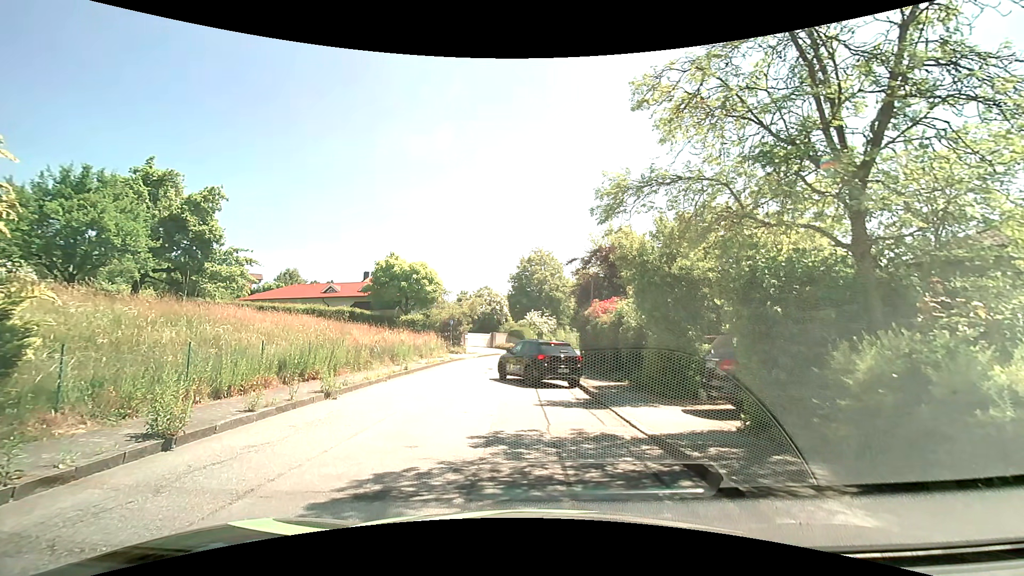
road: residential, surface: asphalt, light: Day
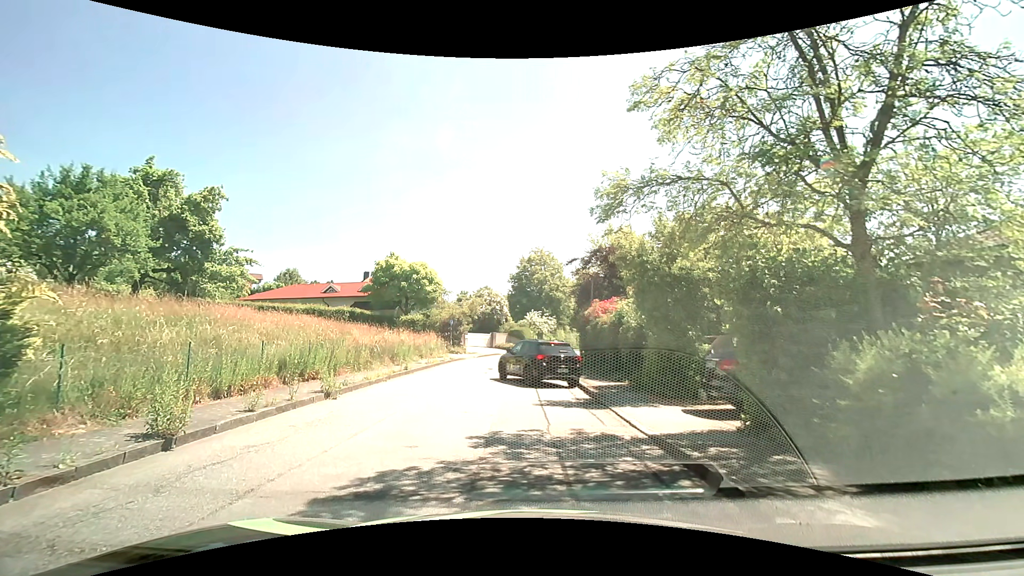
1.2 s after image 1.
(0.0, 0.0) m; 0°
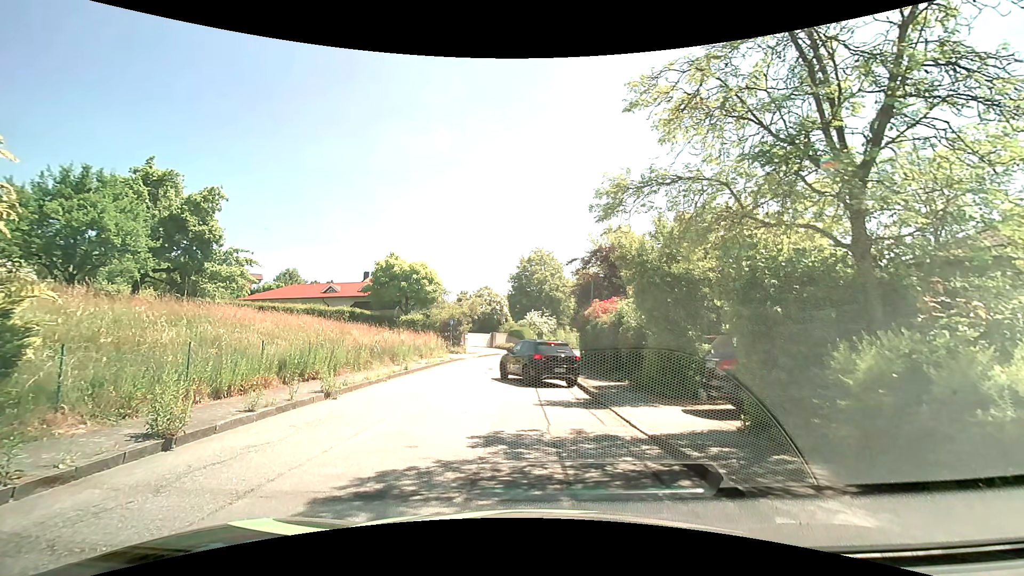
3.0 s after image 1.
(0.0, 0.0) m; 0°
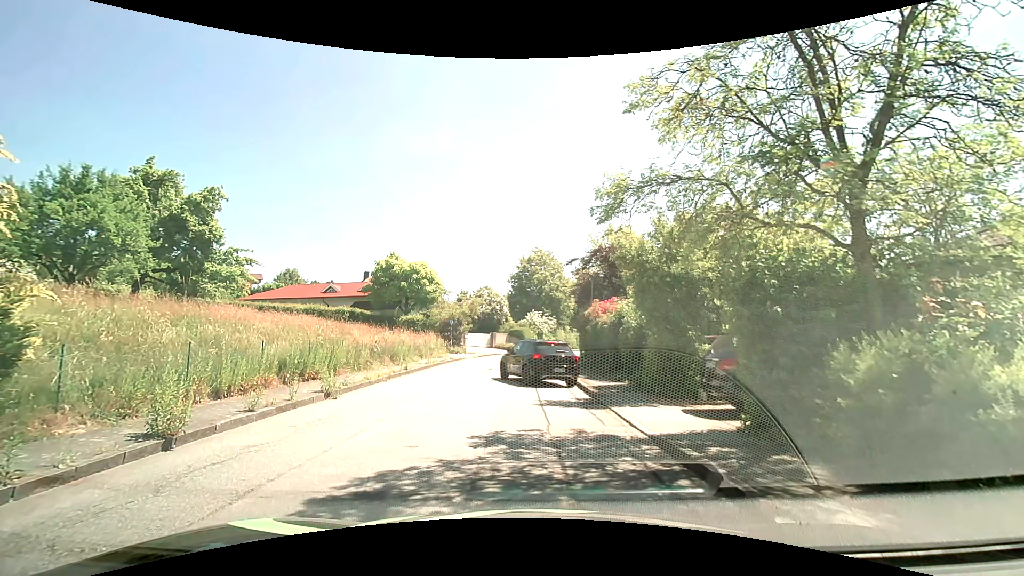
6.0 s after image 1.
(0.0, 0.0) m; 0°
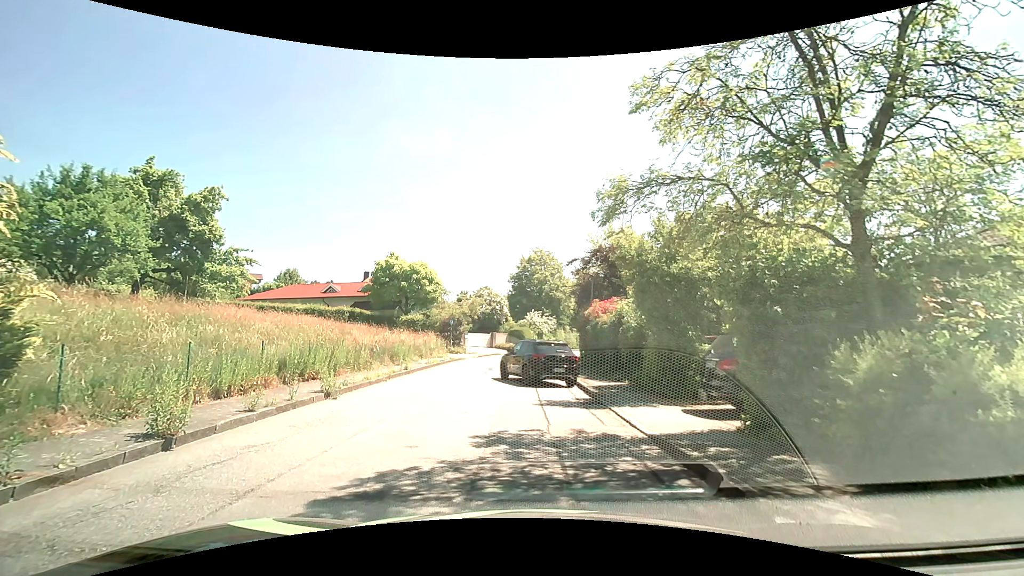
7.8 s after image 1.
(0.0, 0.0) m; 0°
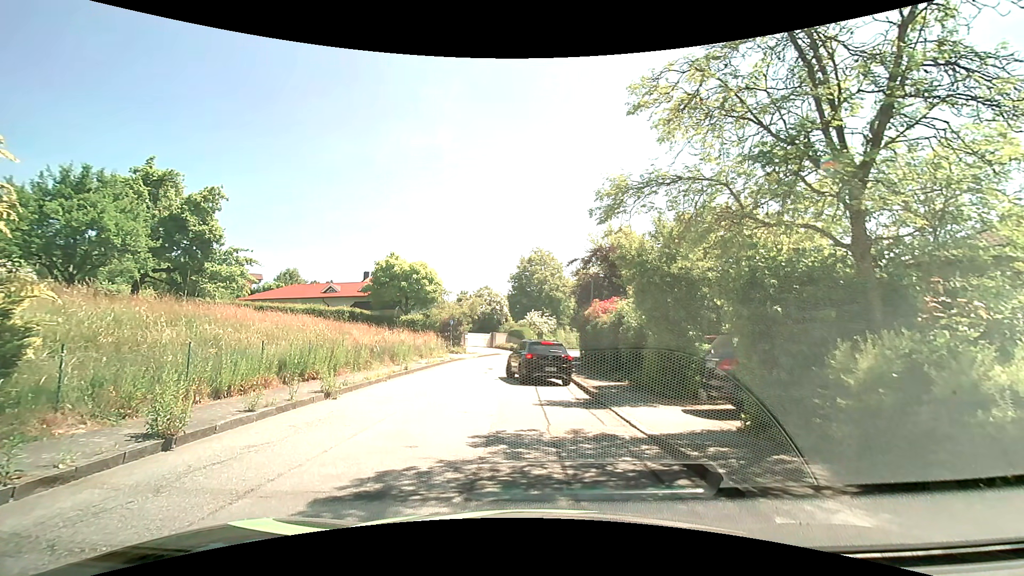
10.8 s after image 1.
(0.0, 0.0) m; 0°
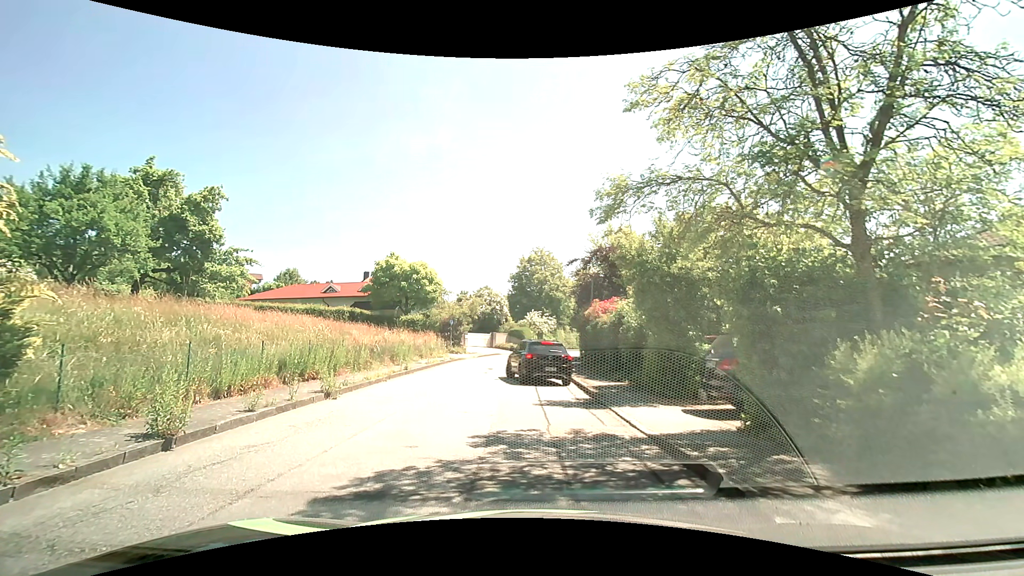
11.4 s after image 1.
(0.0, 0.0) m; 0°
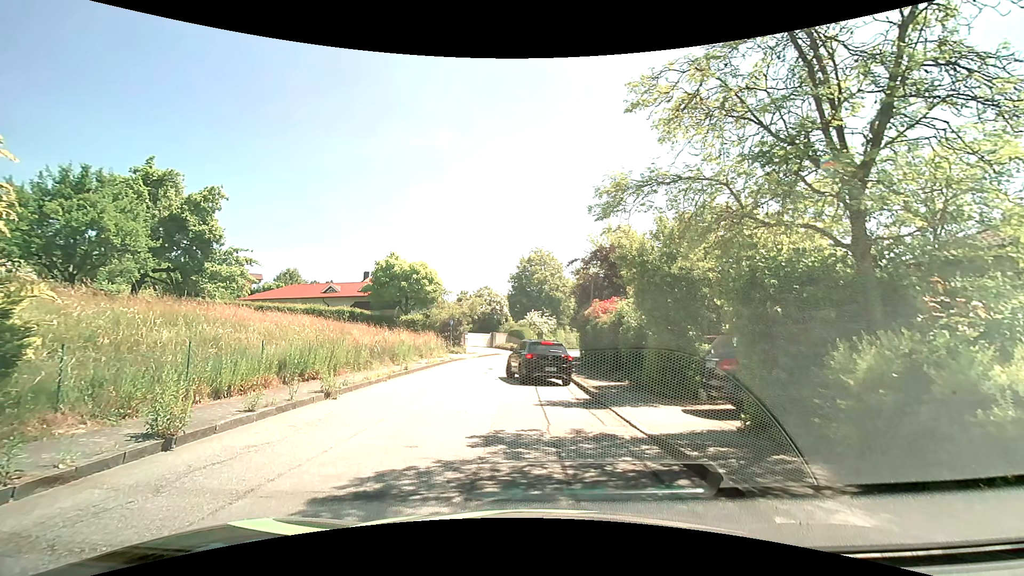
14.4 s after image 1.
(0.0, 0.0) m; 0°
(-1, +10) (-2, +20) (-1, +30) (+1, +39) (+4, +49) (+7, +59) (+11, +68) (+15, +77) (+20, +86) (+25, +94) m
